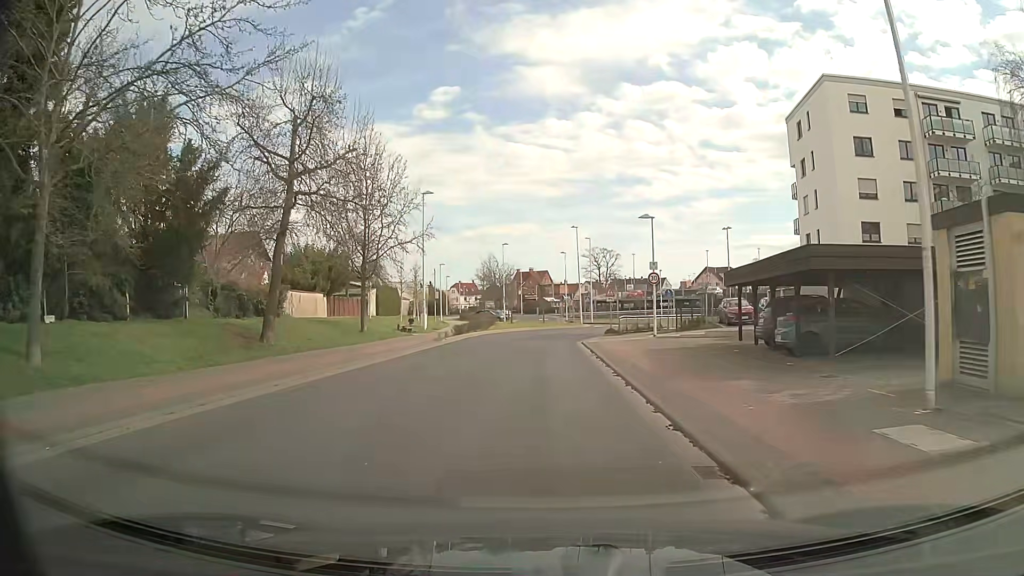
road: tertiary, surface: asphalt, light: Day
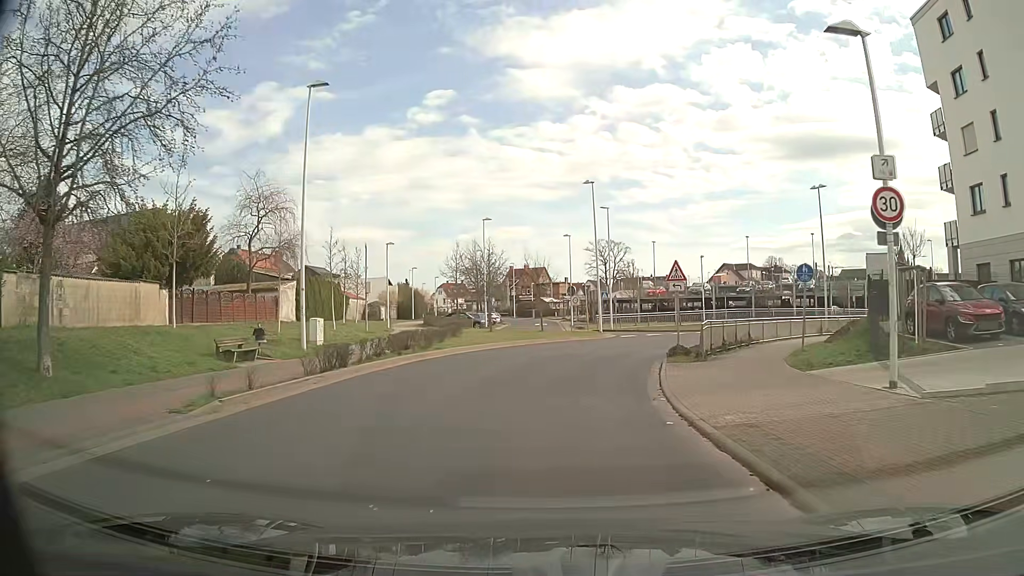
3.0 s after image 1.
(+0.1, +23.9) m; +1°
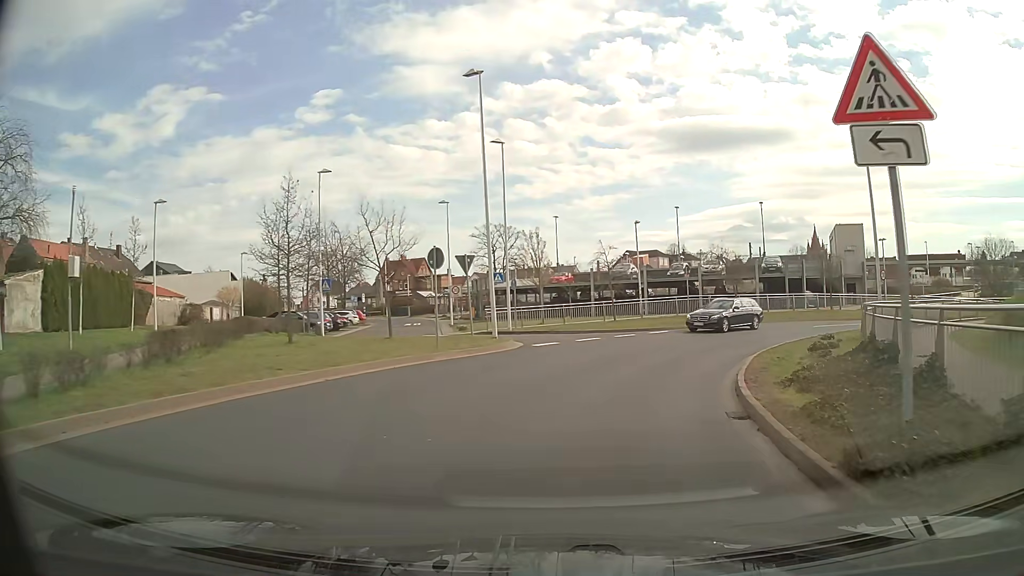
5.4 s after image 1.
(+1.0, +19.2) m; +9°
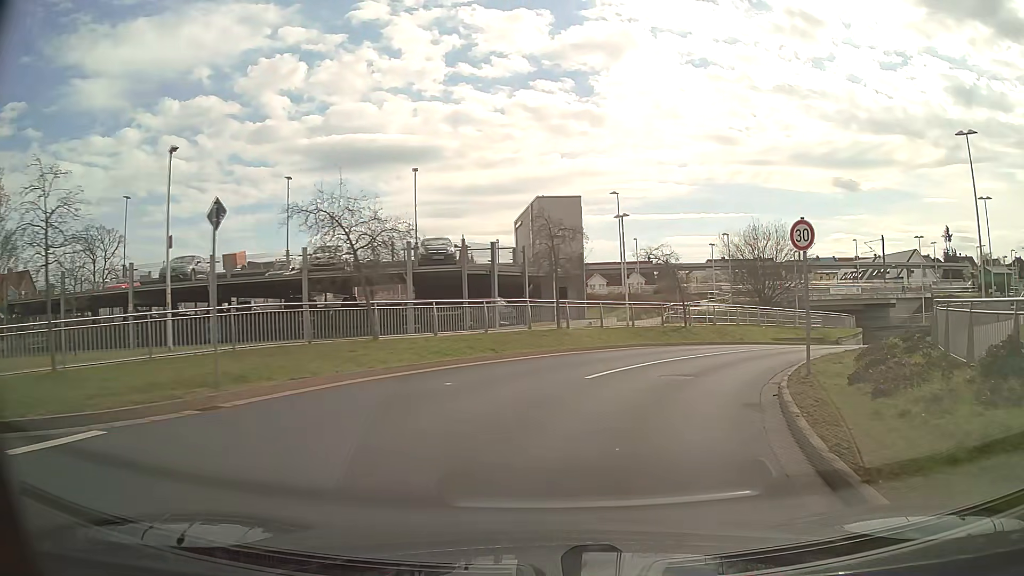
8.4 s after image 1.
(+5.6, +22.9) m; +30°
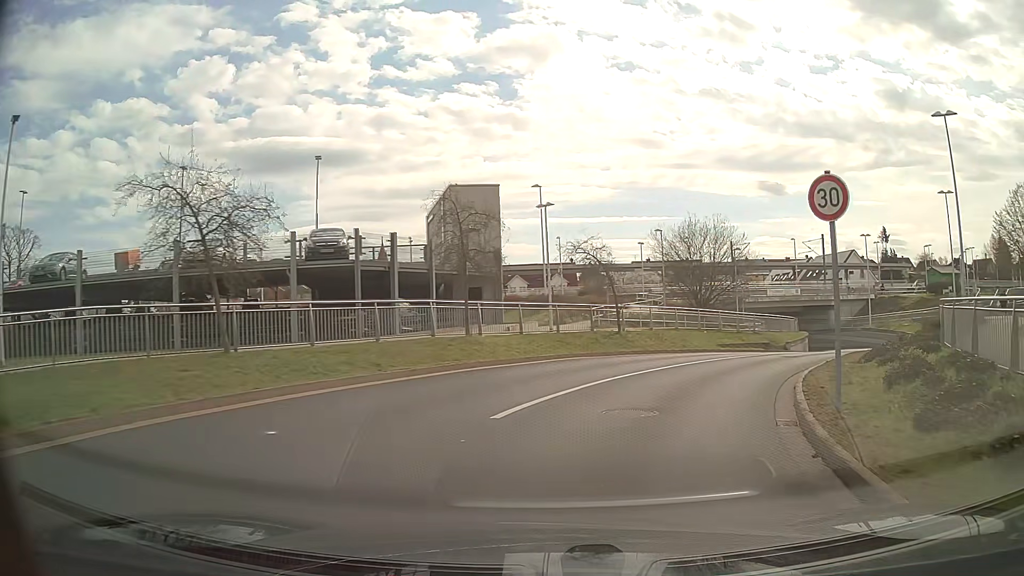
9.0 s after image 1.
(+0.3, +4.7) m; +7°
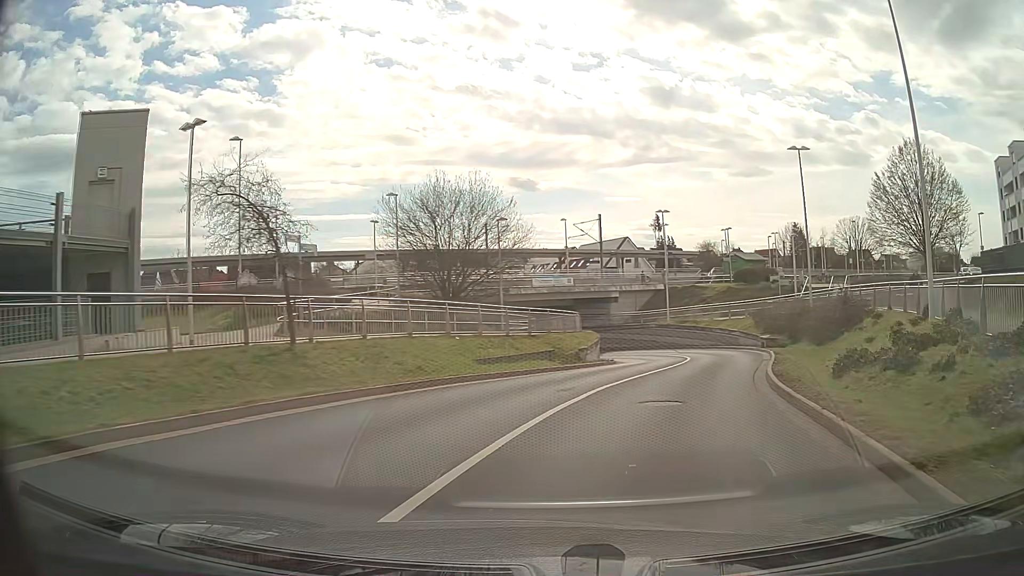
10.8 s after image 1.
(+2.6, +14.1) m; +21°
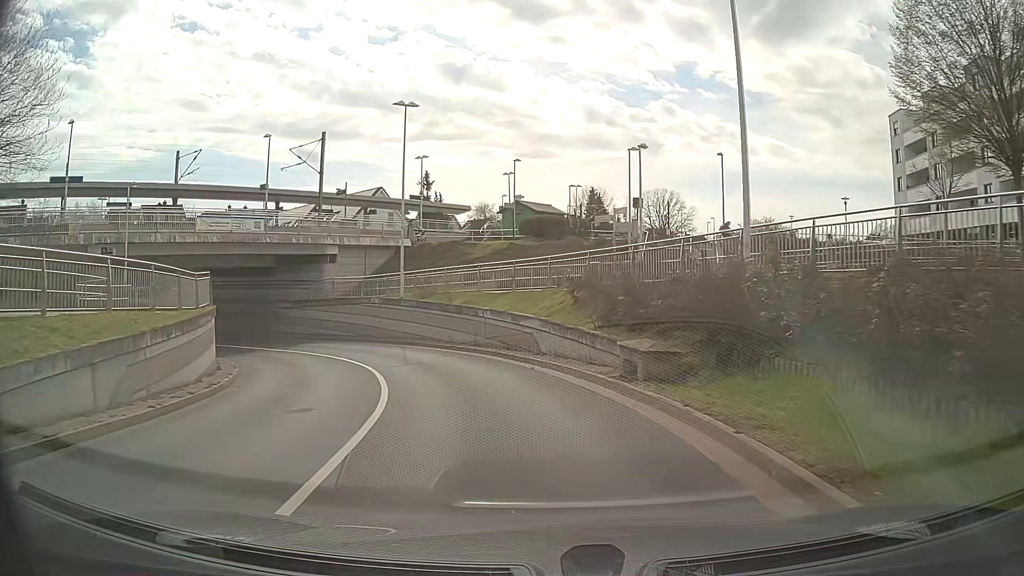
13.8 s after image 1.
(+6.0, +24.1) m; +20°
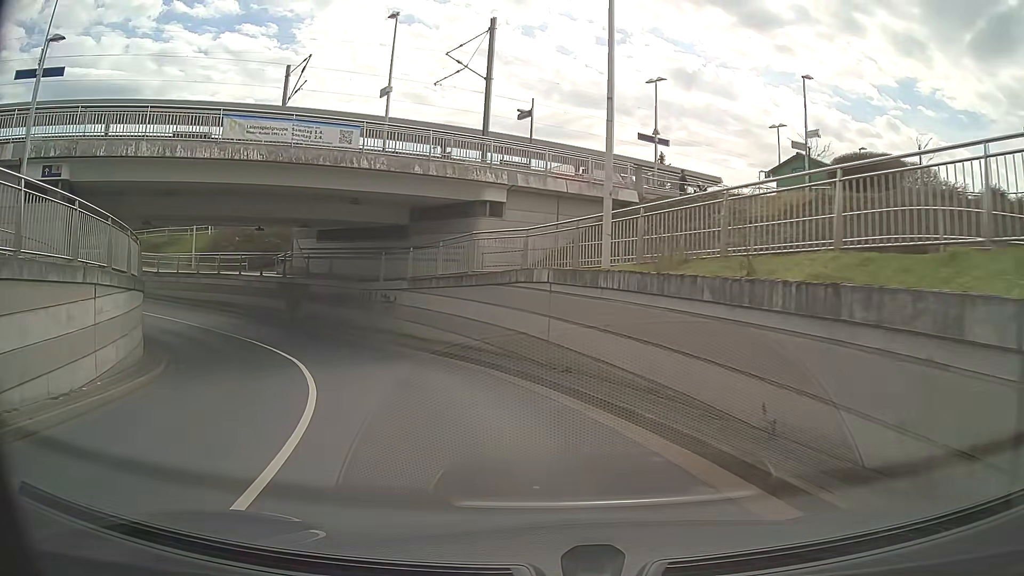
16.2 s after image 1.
(-2.7, +19.4) m; -19°
(-1, +10) (-5, +19) (-10, +27) (-17, +35) (-25, +40) (-35, +42) (-45, +42) (-55, +40) (-64, +35) (-72, +29) m
